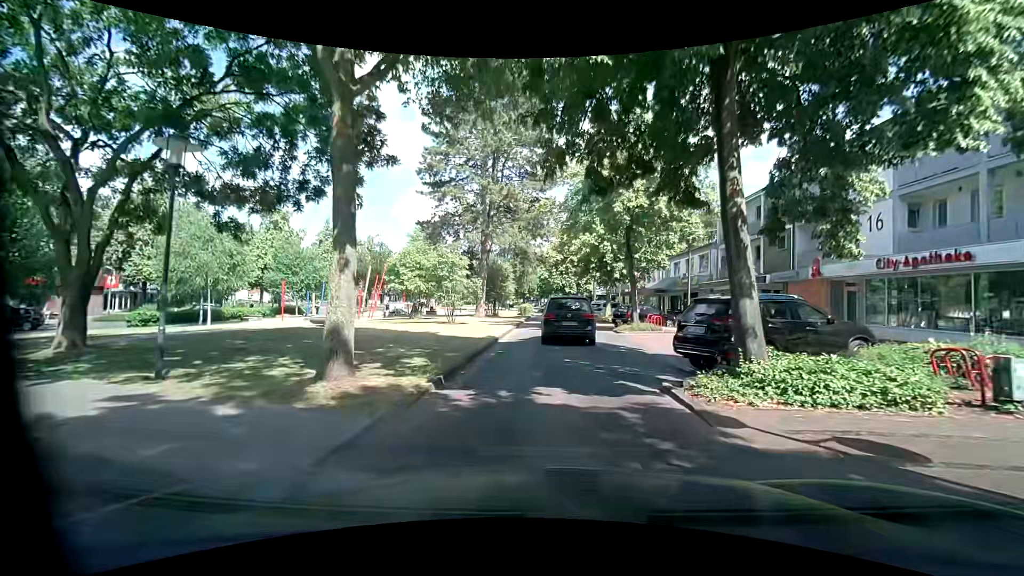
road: residential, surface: asphalt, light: Day
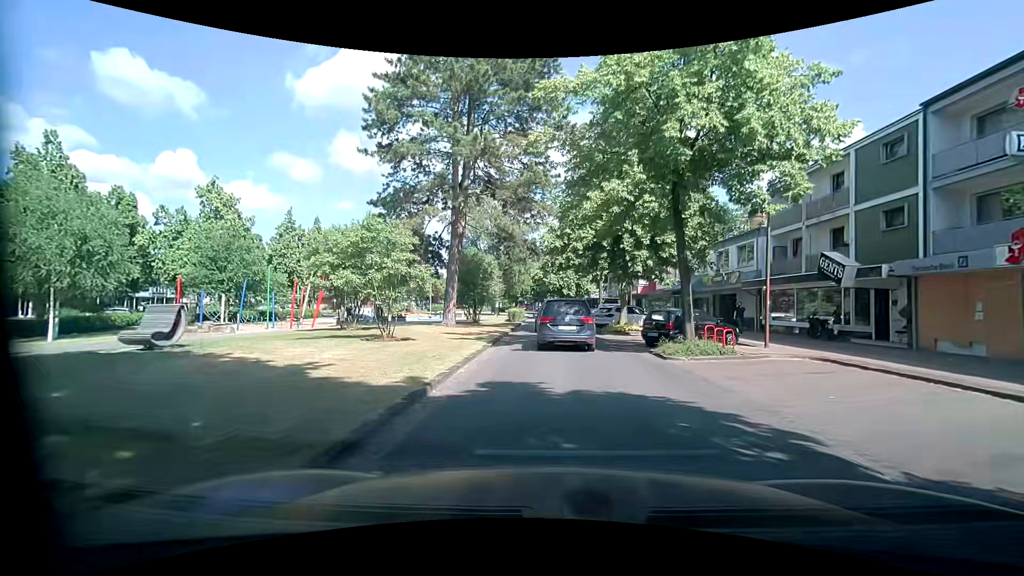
(-0.3, +10.1) m; +1°
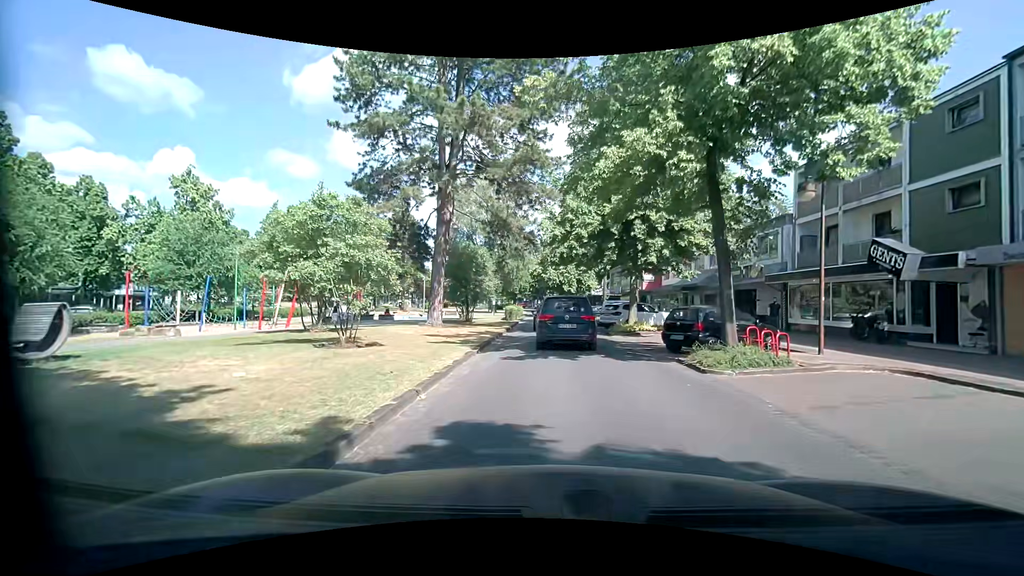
(-0.1, +3.4) m; -2°
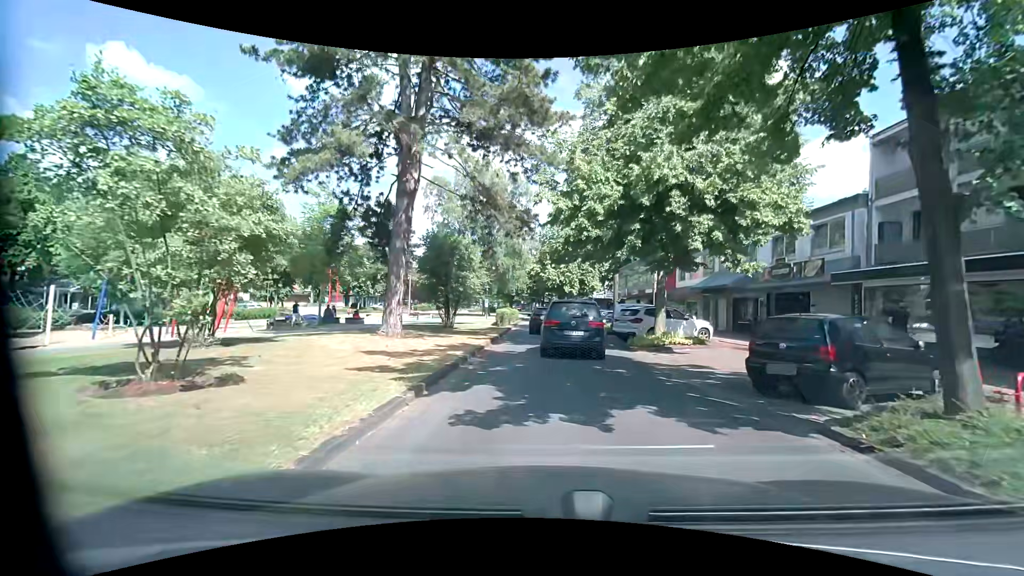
(0.0, +6.4) m; 0°
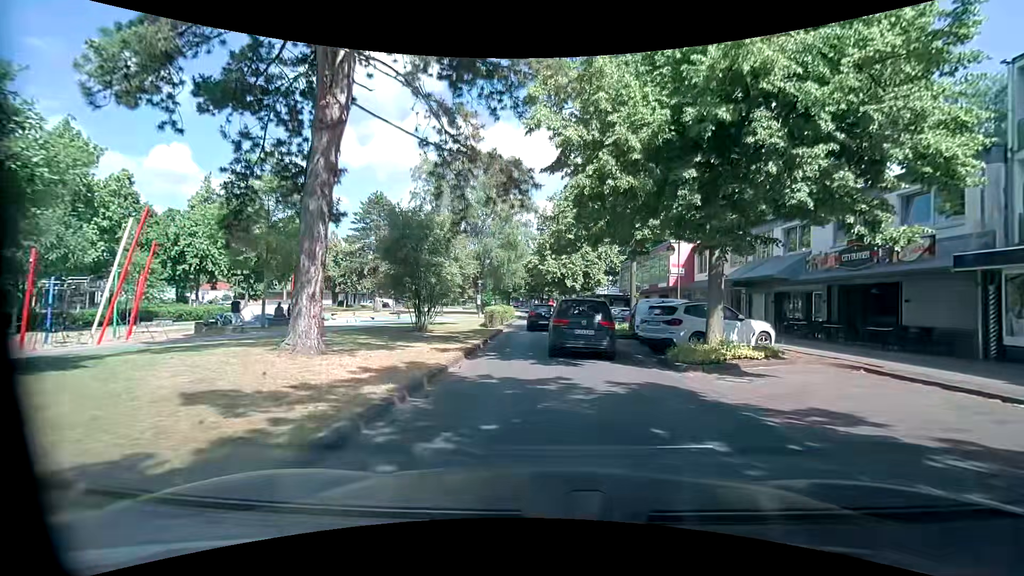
(0.0, +6.3) m; 0°
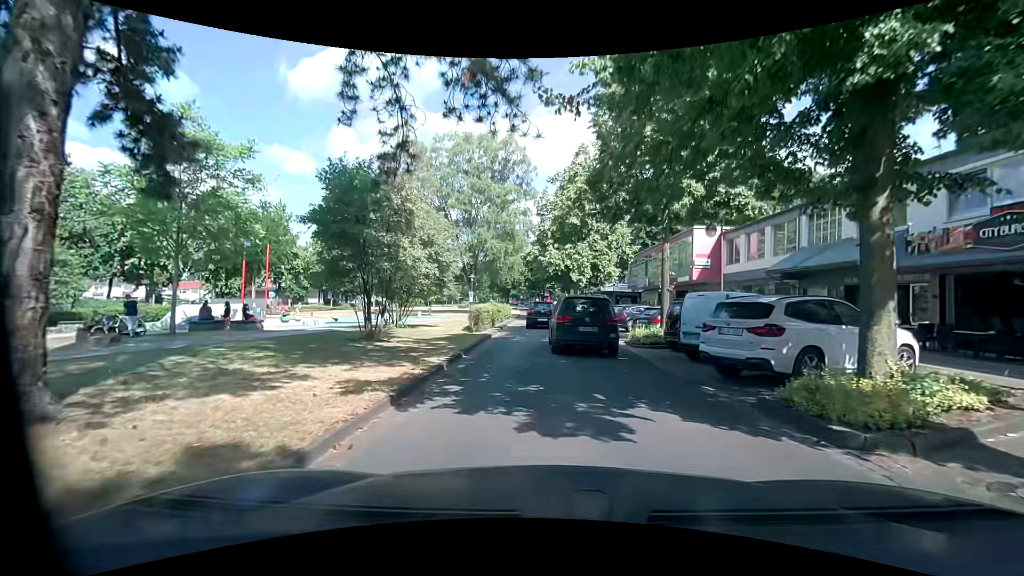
(0.0, +6.3) m; 0°
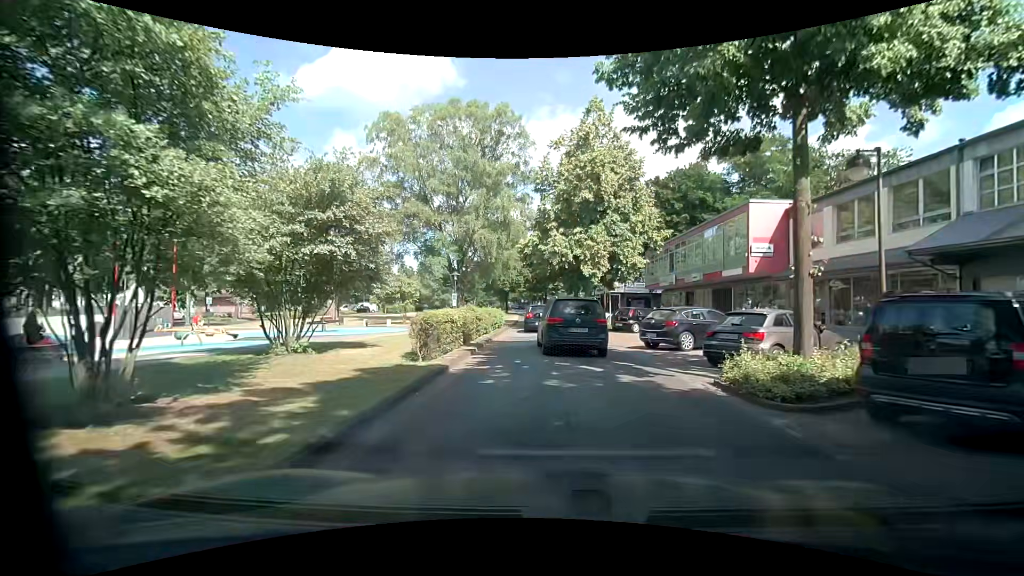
(0.0, +9.5) m; -2°
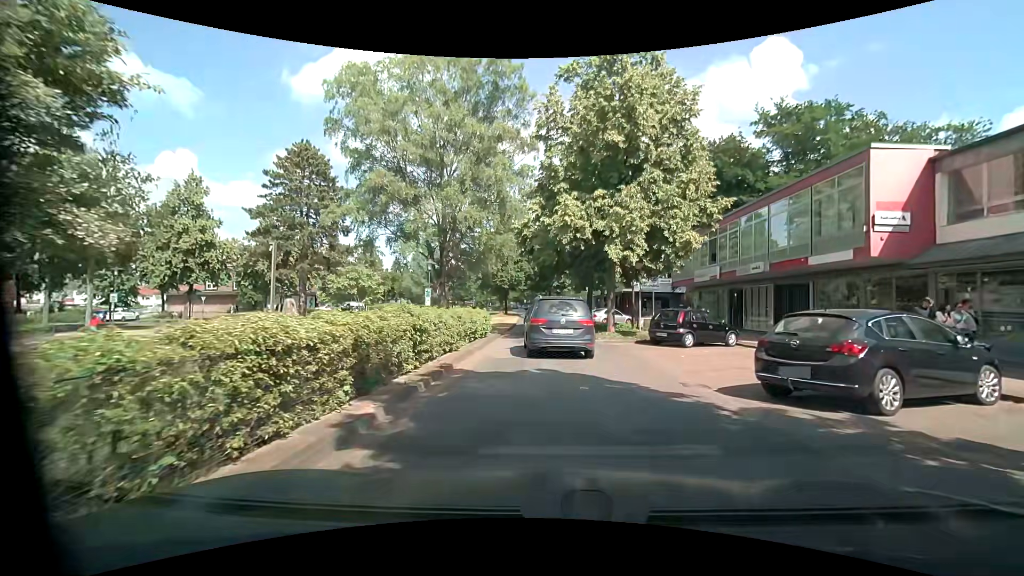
(+0.2, +9.4) m; +2°
(0, +10) (0, +20) (-1, +30) (-1, +40) (-1, +50) (-2, +60) (-2, +70) (-3, +80) (-4, +90) (-5, +100) m
